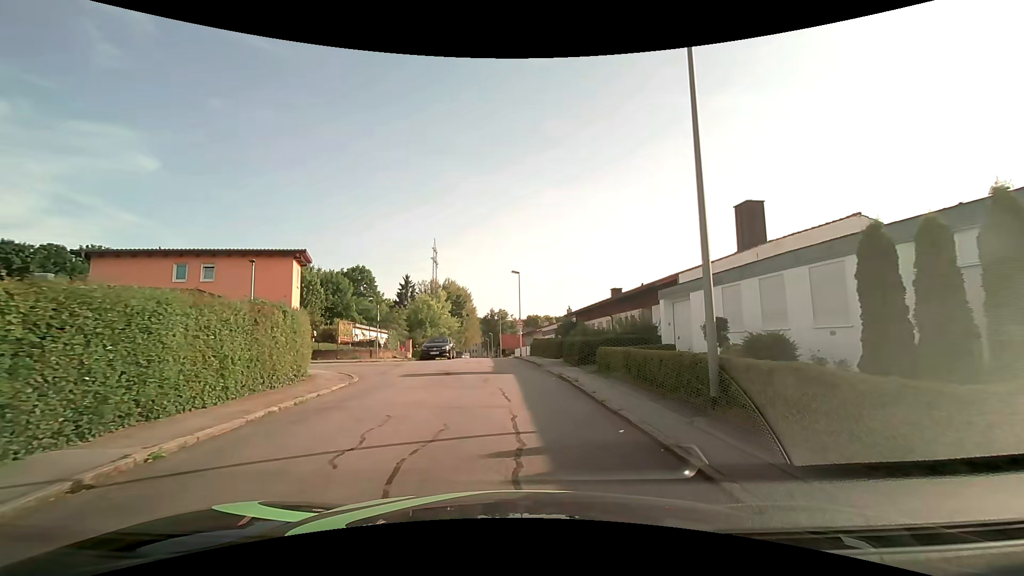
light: Day
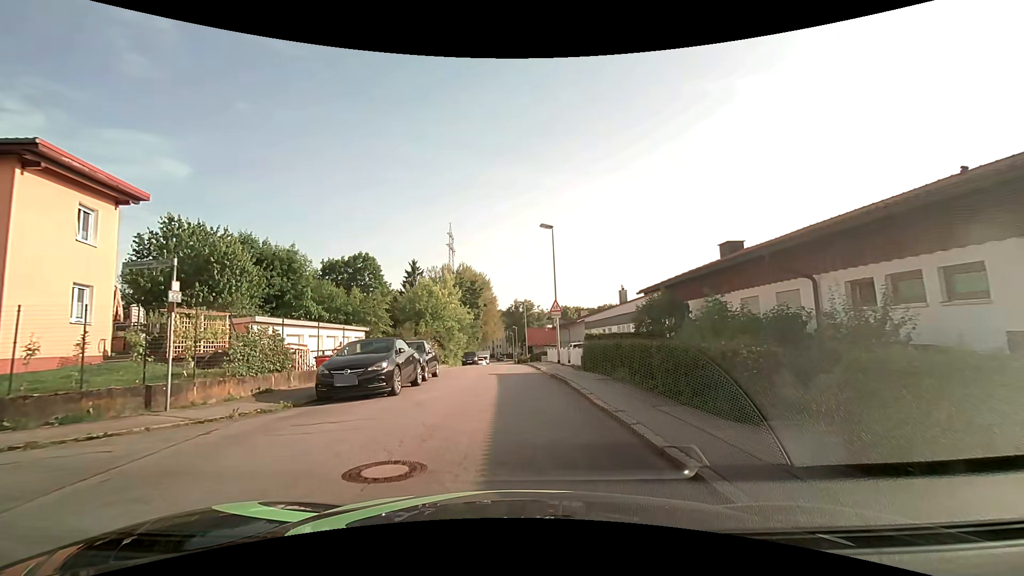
(-0.3, +18.6) m; -3°
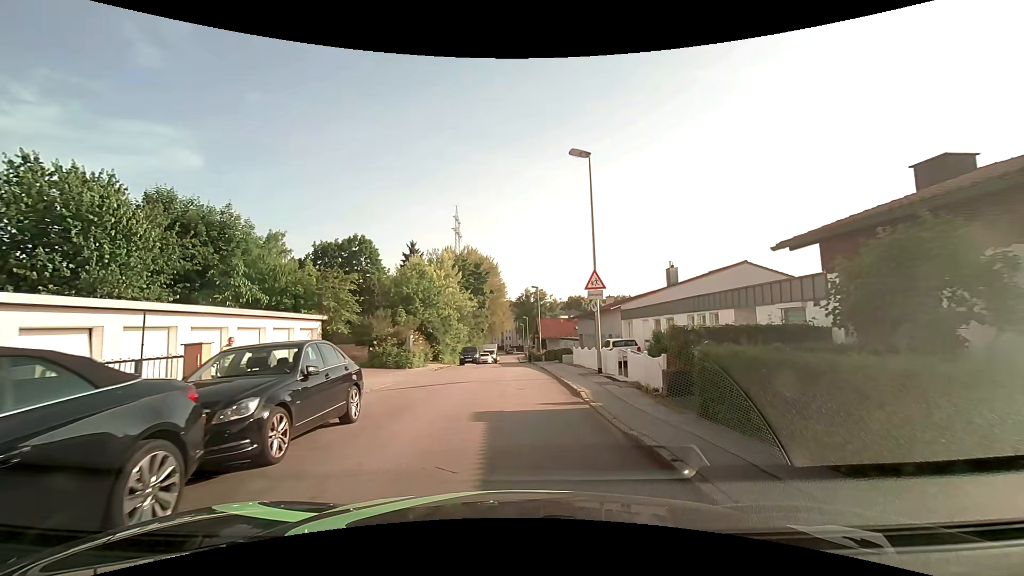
(-0.2, +11.0) m; -1°
(0, +10) (0, +20) (0, +30) (0, +40) (-1, +50) (-1, +60) (-1, +70) (-1, +80) (-1, +90) (-2, +100) m
